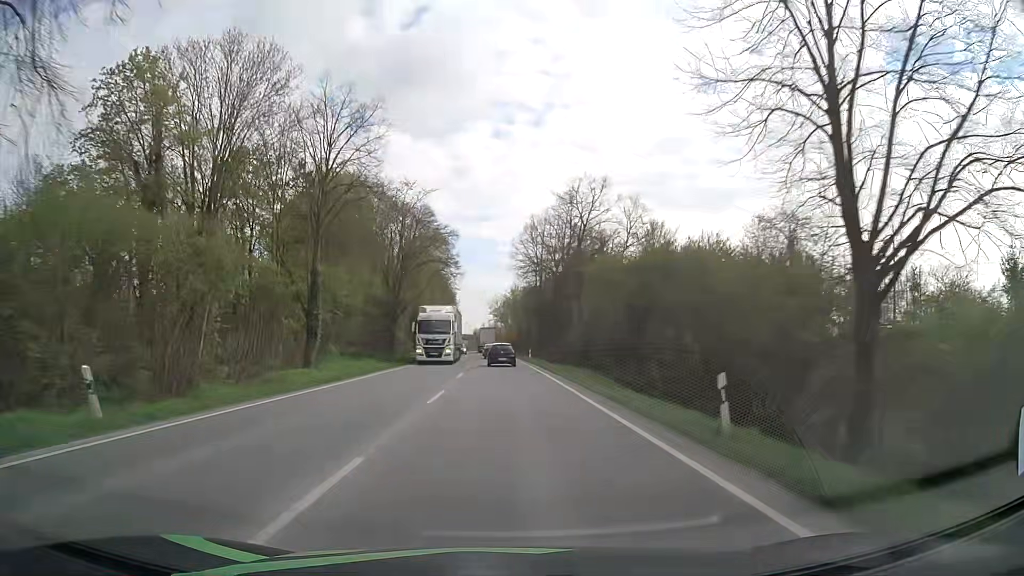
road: primary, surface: asphalt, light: Day
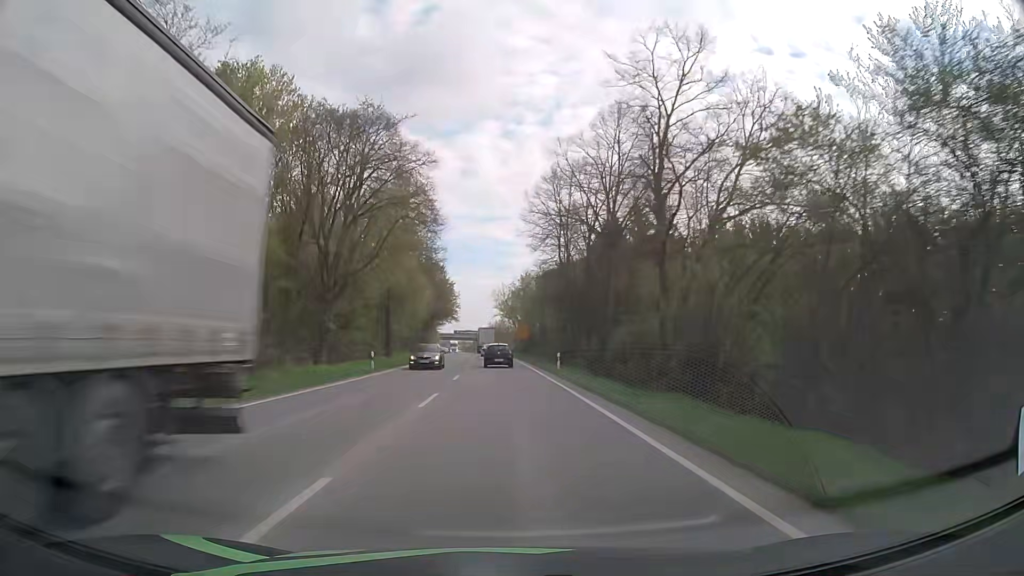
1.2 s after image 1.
(0.0, +25.0) m; 0°
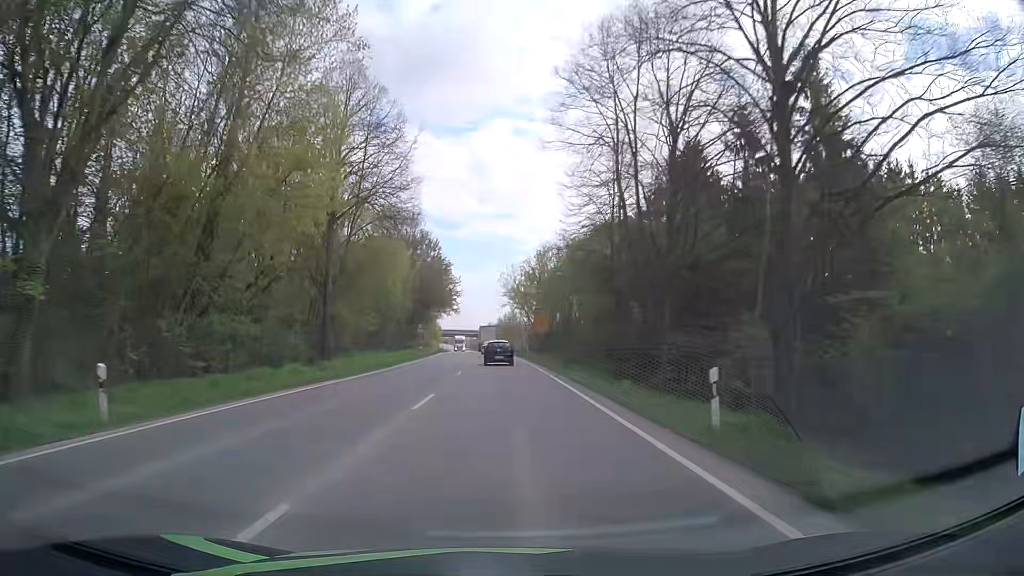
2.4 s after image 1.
(-0.2, +25.0) m; -1°
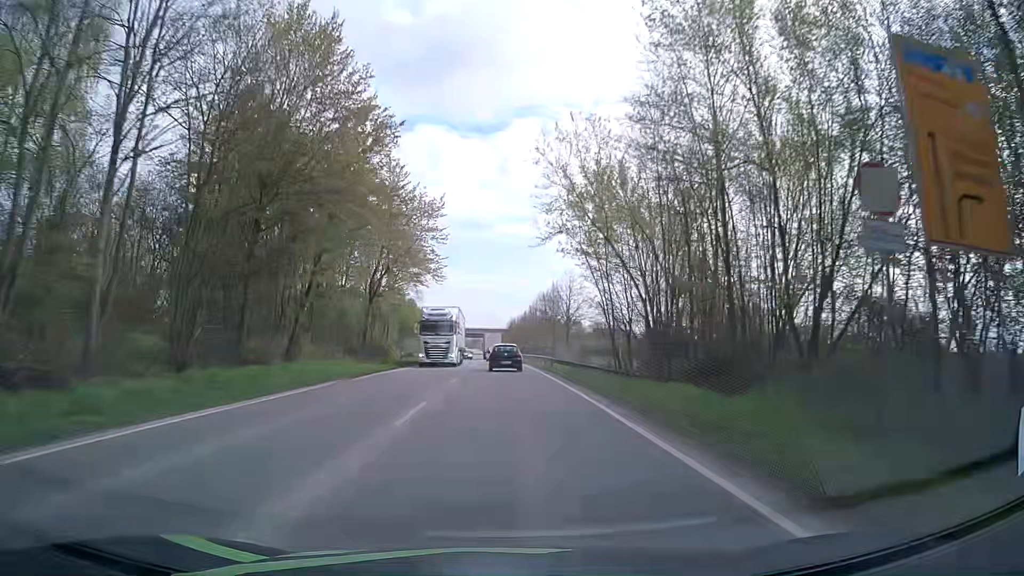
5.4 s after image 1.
(-1.0, +62.2) m; -2°
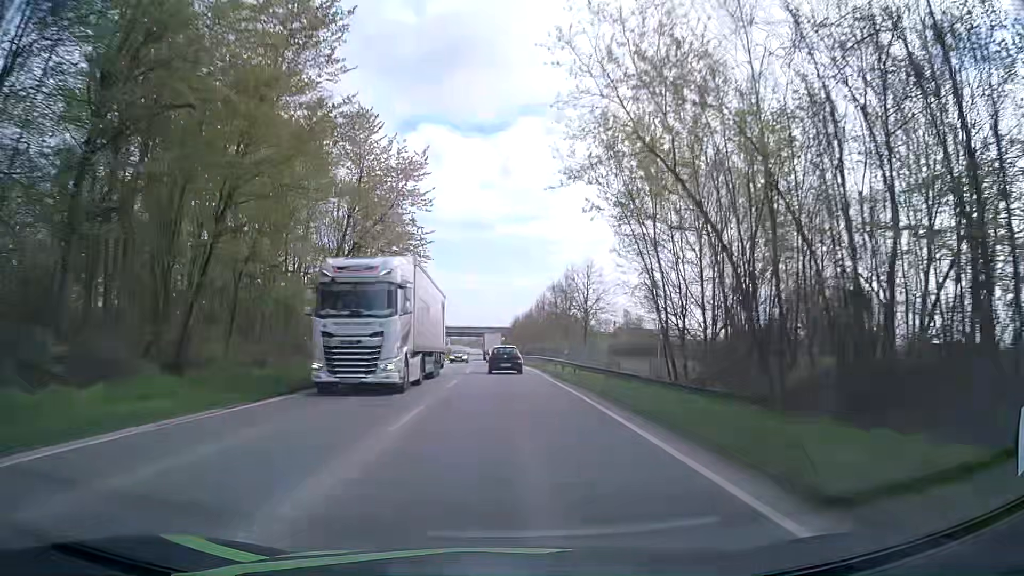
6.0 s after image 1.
(-0.1, +12.3) m; 0°
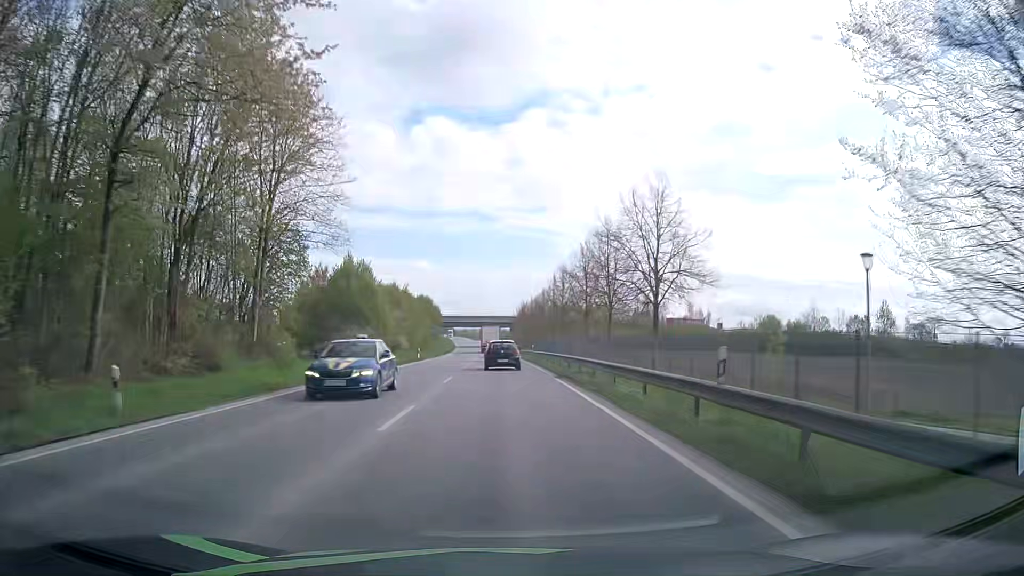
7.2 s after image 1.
(-0.2, +24.4) m; -1°
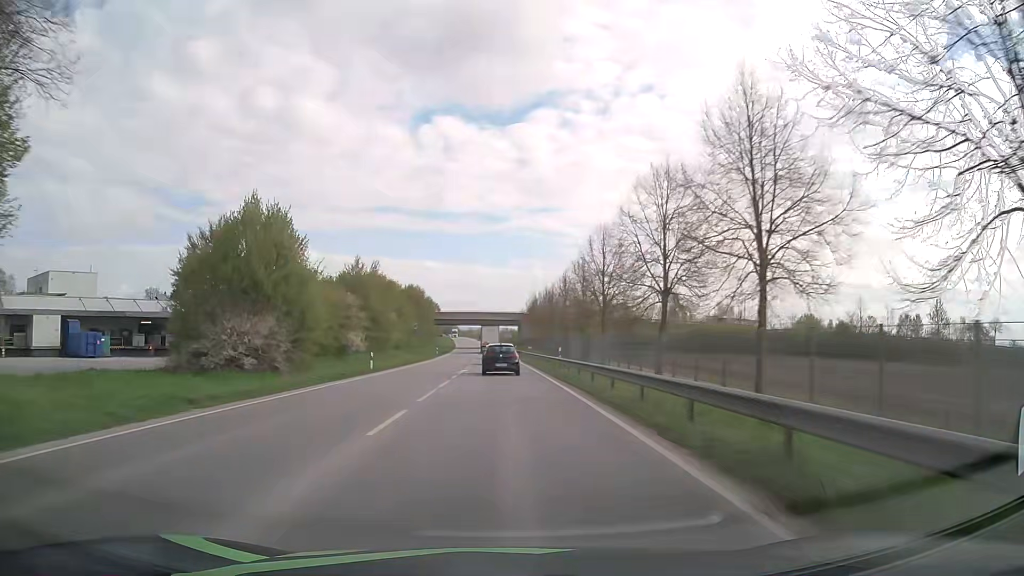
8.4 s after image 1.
(-0.1, +24.2) m; -1°
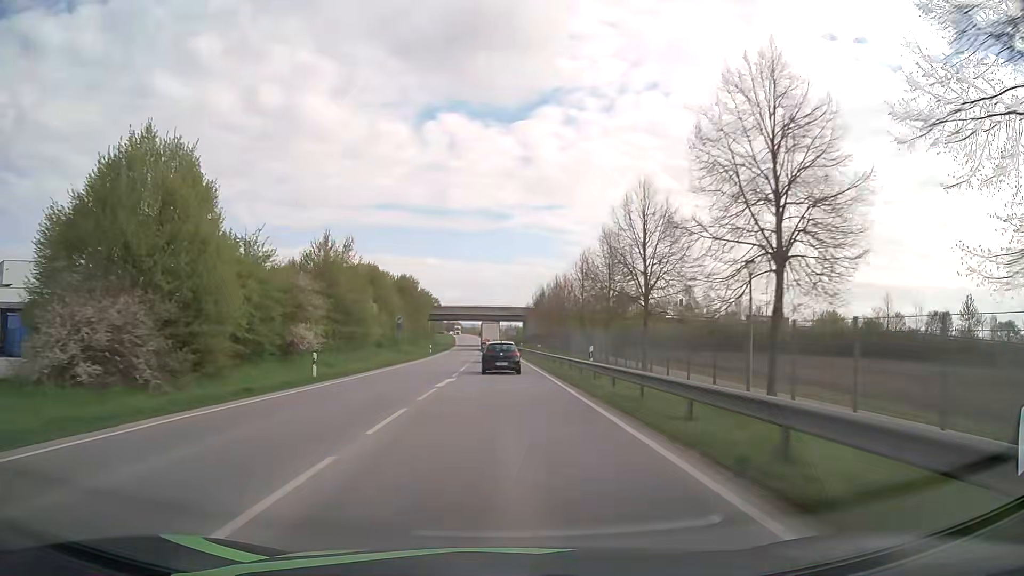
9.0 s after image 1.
(0.0, +12.0) m; 0°
(0, +10) (0, +20) (0, +30) (0, +40) (-1, +50) (-1, +60) (-1, +70) (-1, +80) (-2, +90) (-2, +100) m
